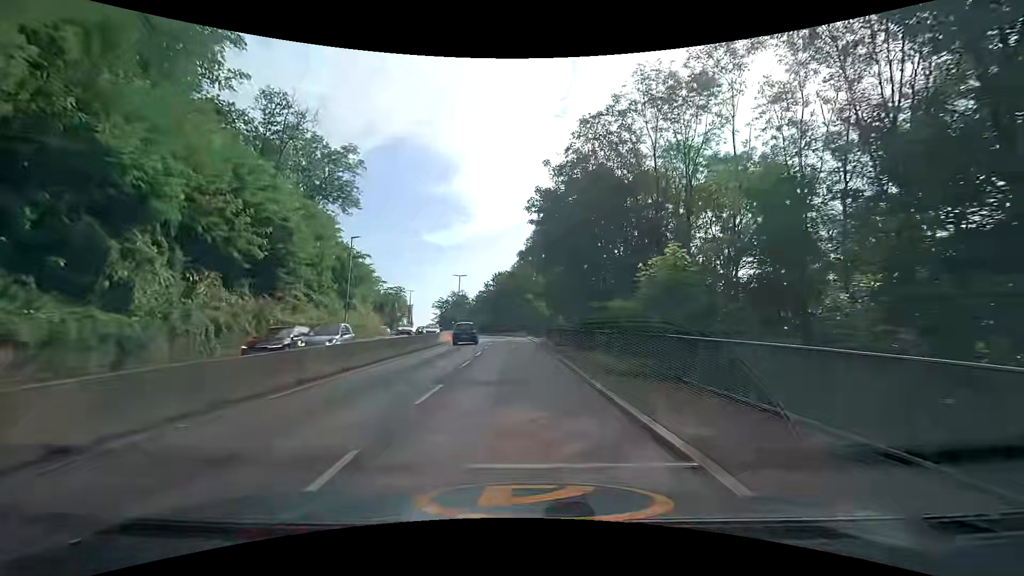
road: trunk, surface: asphalt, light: Day
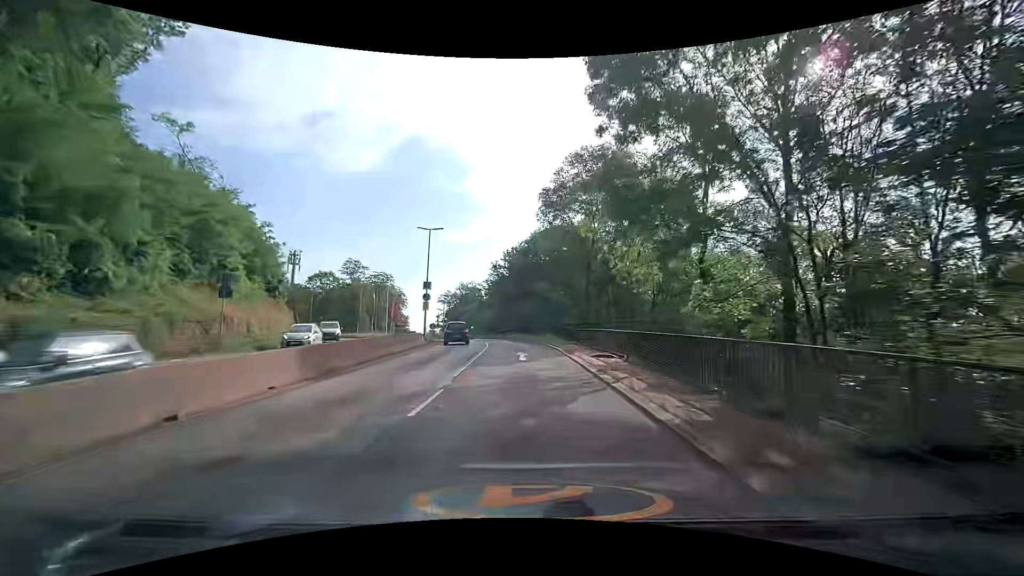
(-0.8, +32.7) m; -2°
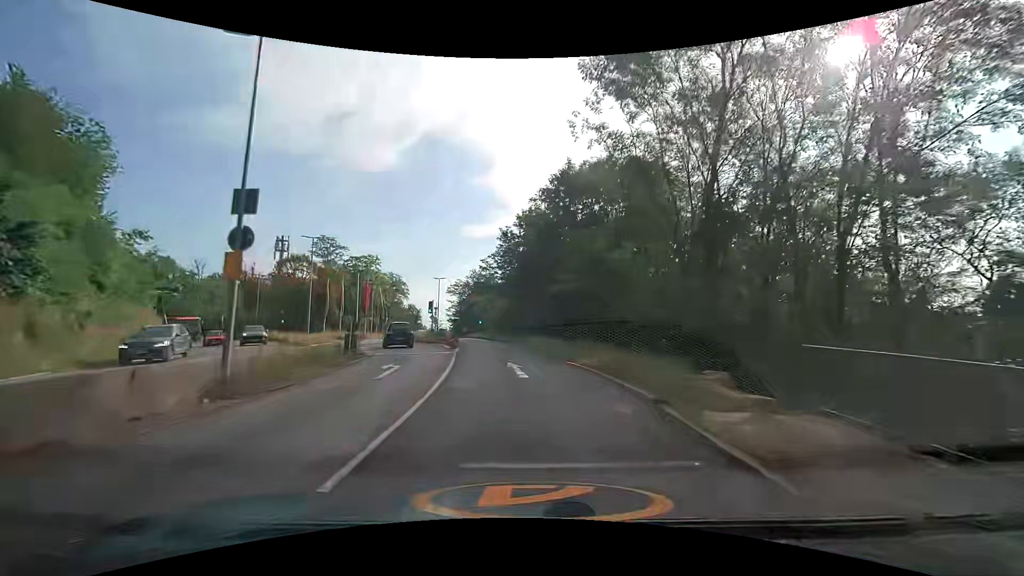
(-0.2, +24.8) m; -2°
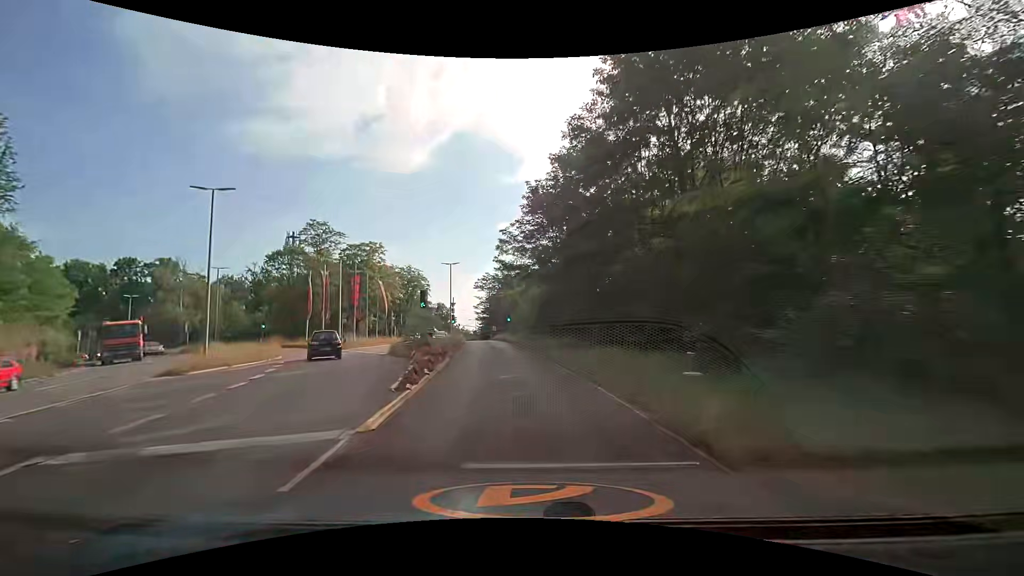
(-0.4, +16.8) m; -3°
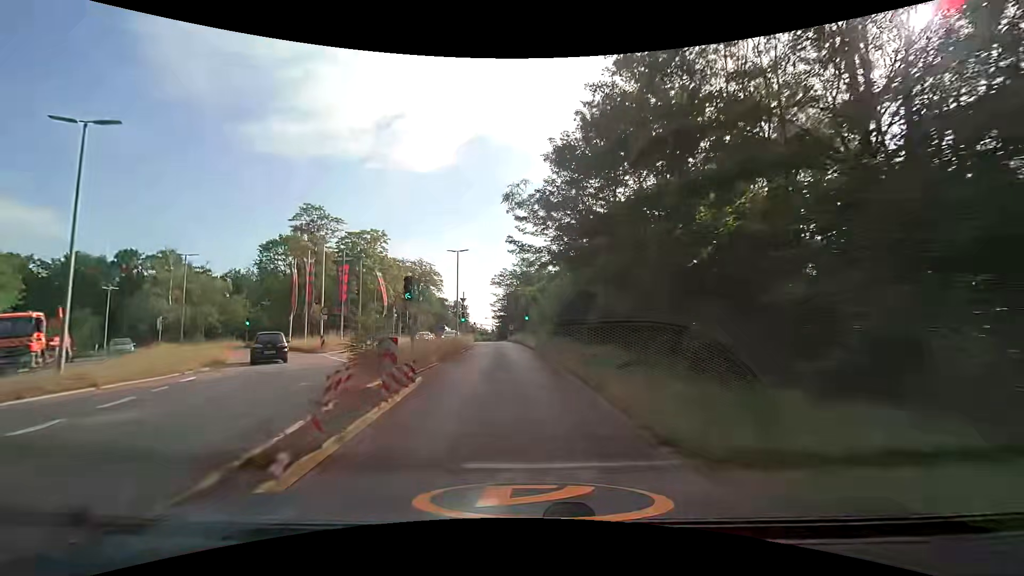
(-0.2, +8.5) m; -2°
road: secondary
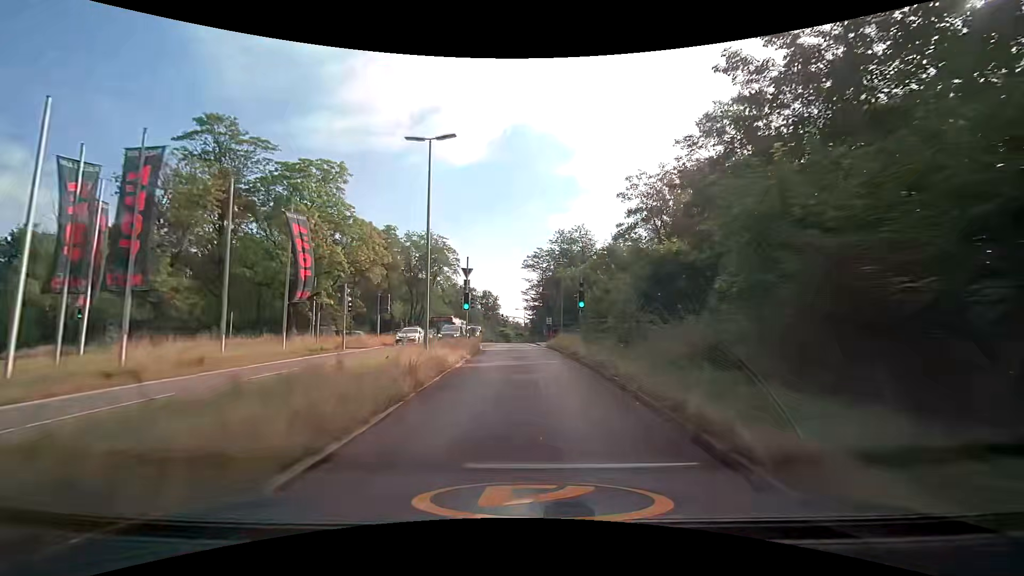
(-1.3, +25.7) m; -4°
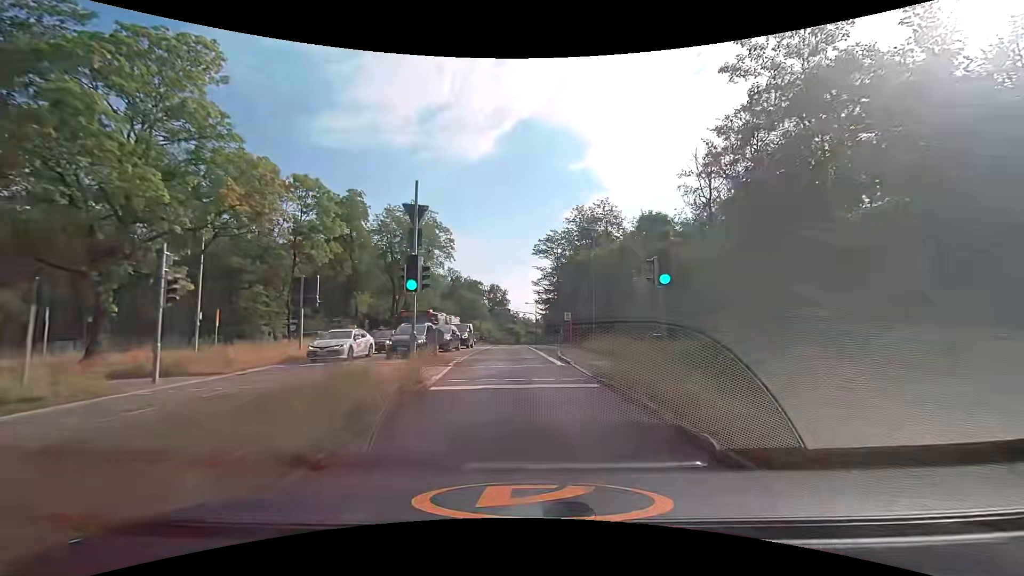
(-0.2, +17.3) m; -1°
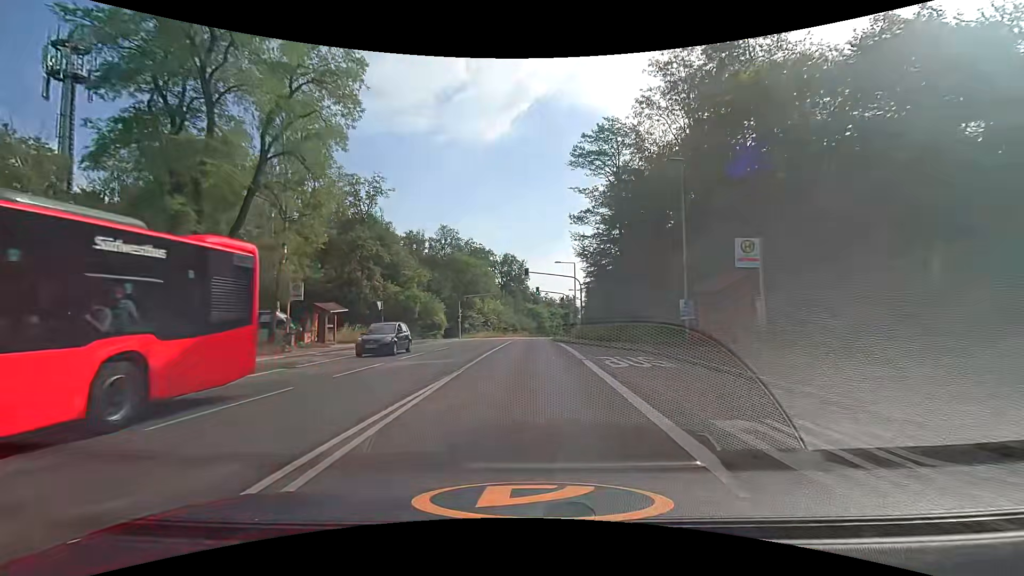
(-1.5, +43.7) m; -3°
(0, +10) (0, +20) (0, +30) (0, +40) (0, +50) (+1, +60) (+2, +70) (+3, +80) (+5, +90) (+7, +99) m
